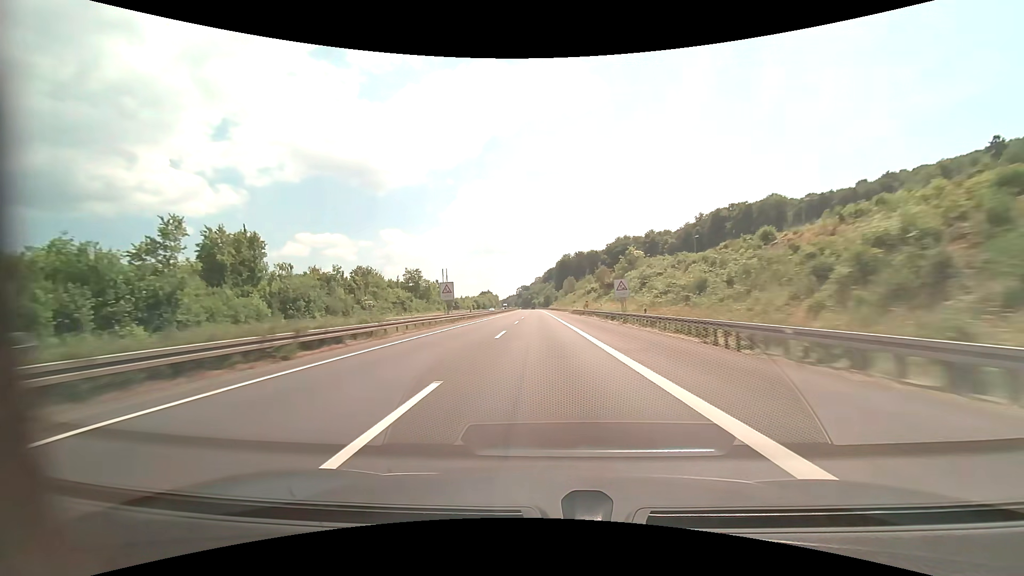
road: motorway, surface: asphalt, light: Day
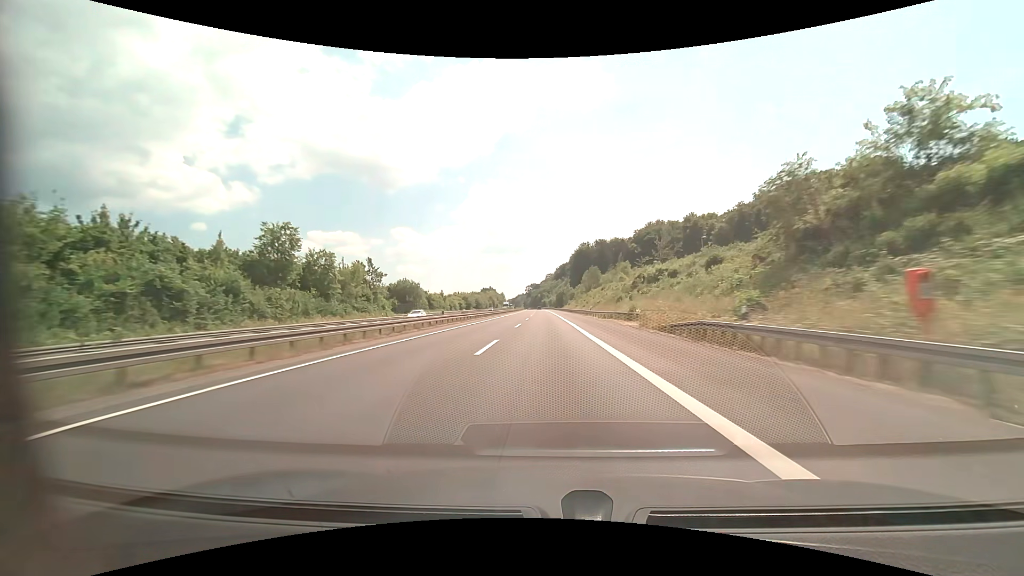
(-1.3, +61.9) m; -2°
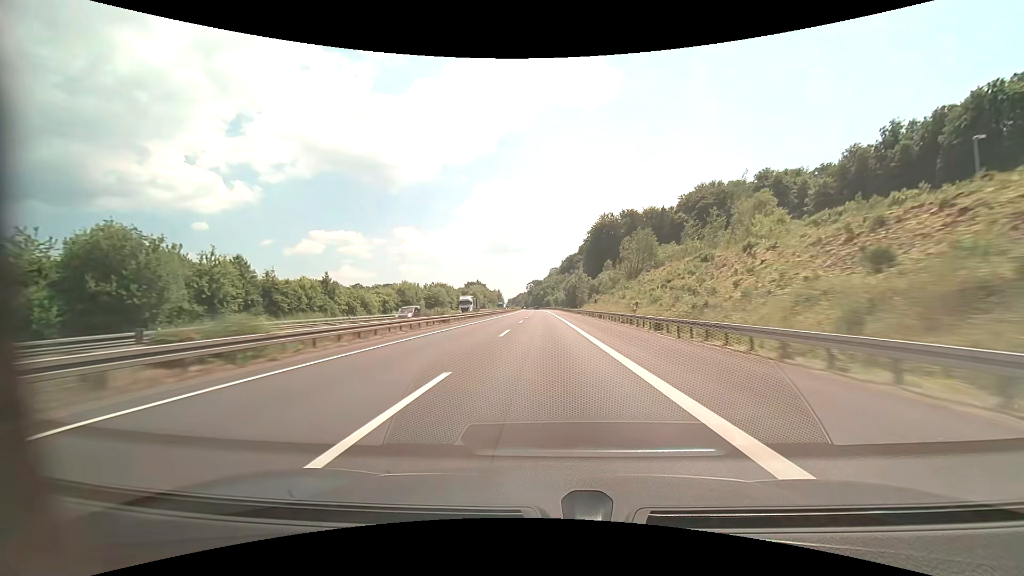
(-0.3, +82.7) m; 0°
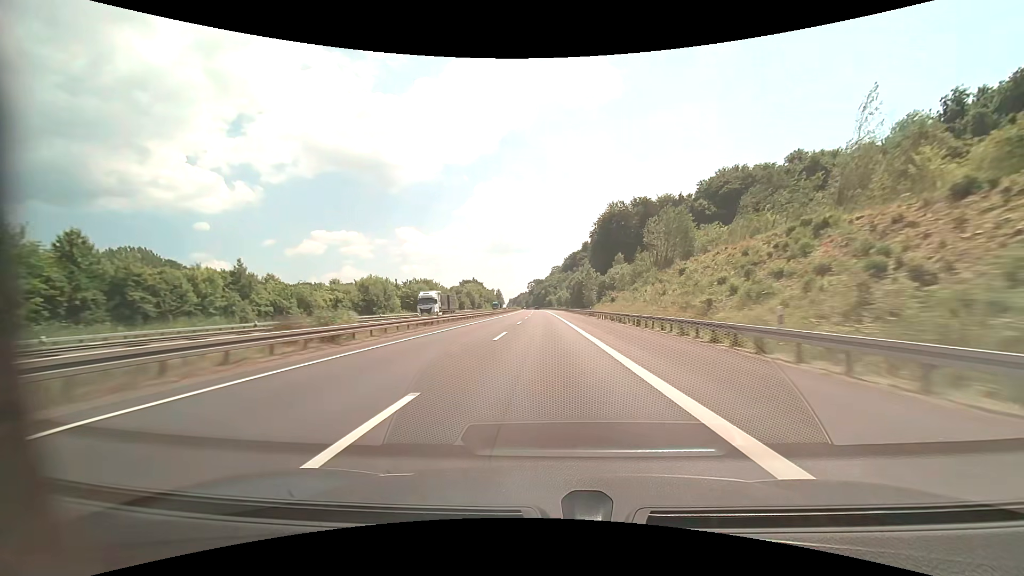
(0.0, +20.7) m; 0°
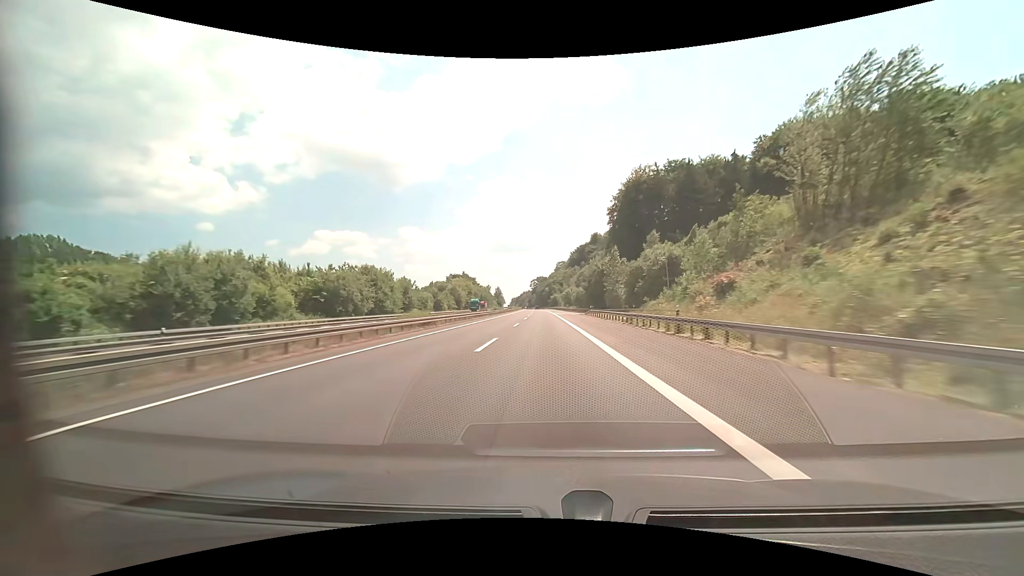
(-0.1, +41.4) m; 0°
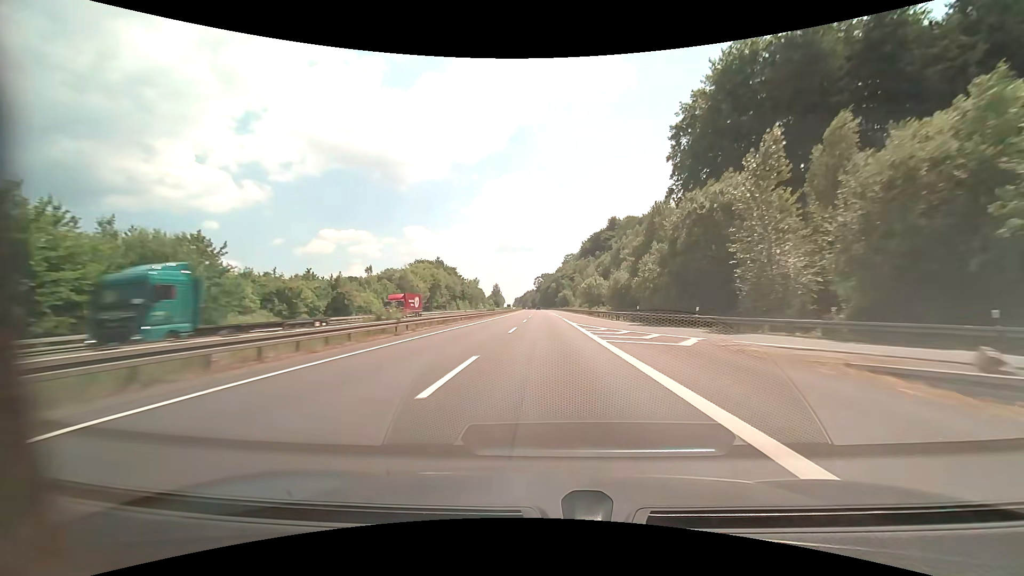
(-0.5, +62.1) m; -1°
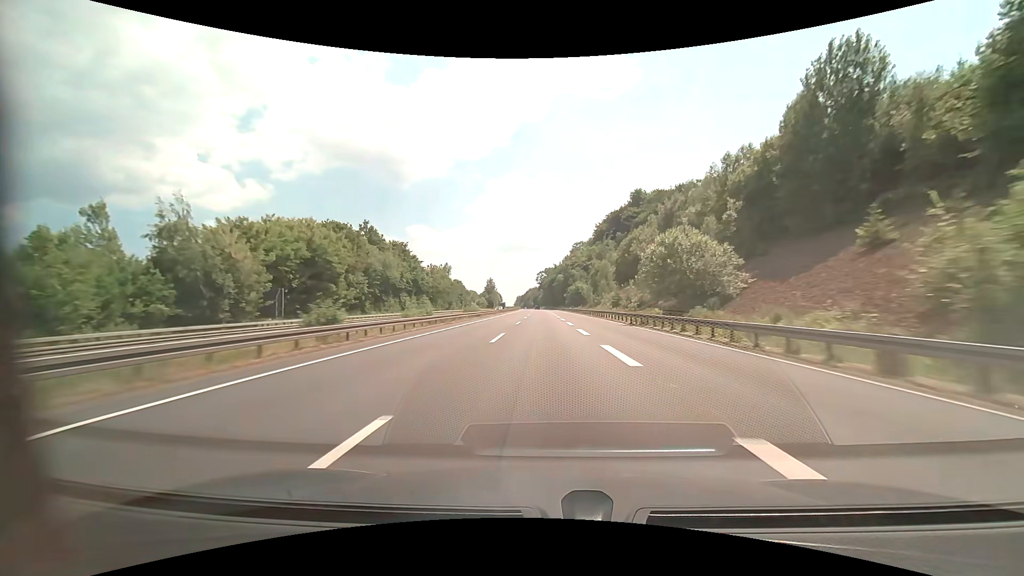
(-0.1, +62.0) m; 0°
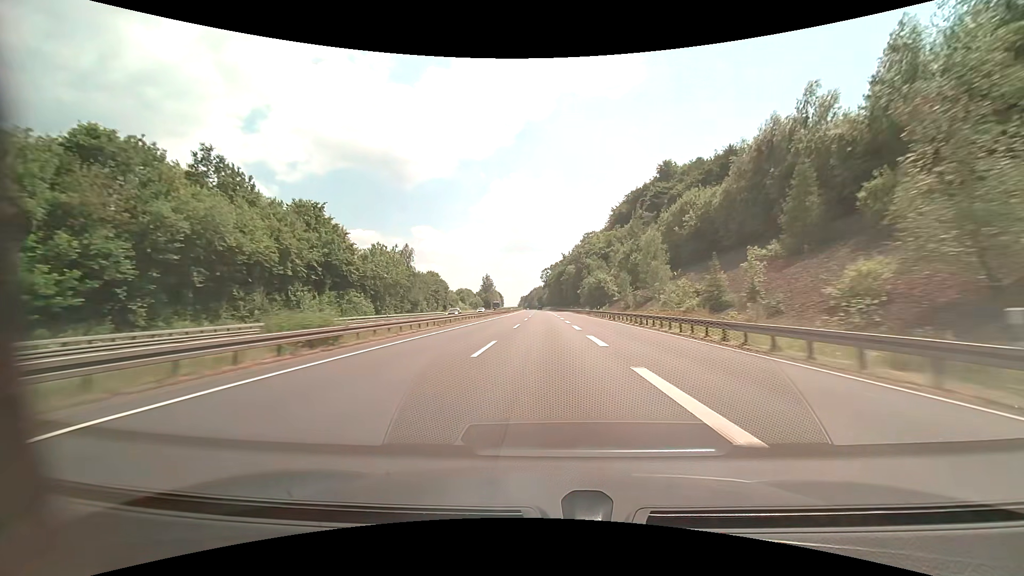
(-0.2, +41.3) m; -1°
